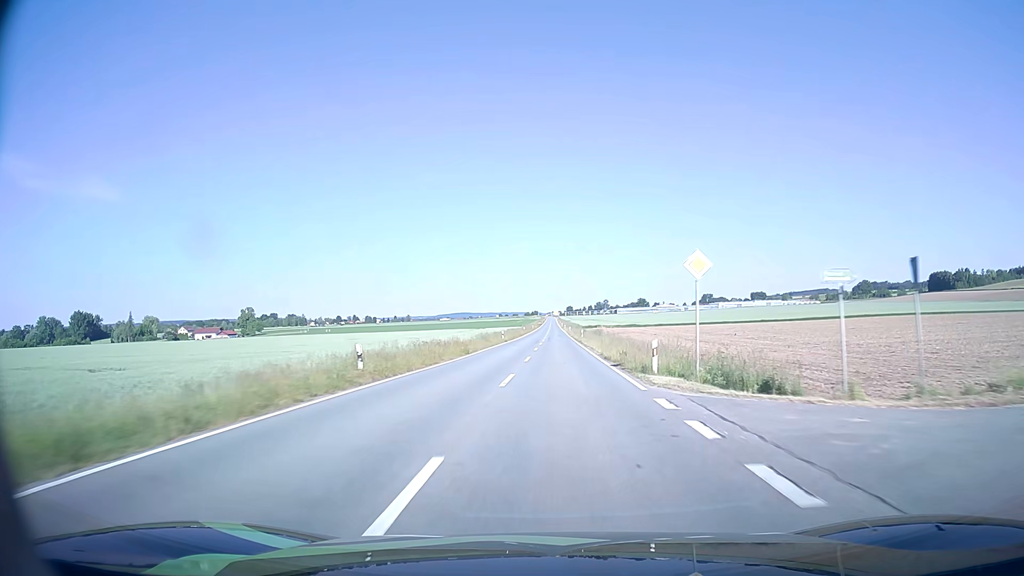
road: tertiary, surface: asphalt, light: Day
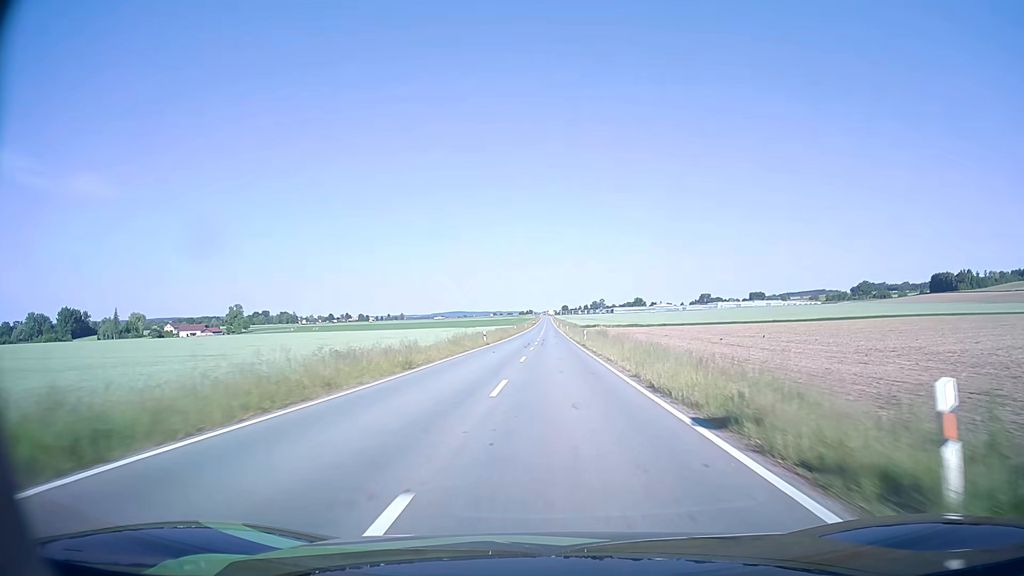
(0.0, +14.1) m; 0°
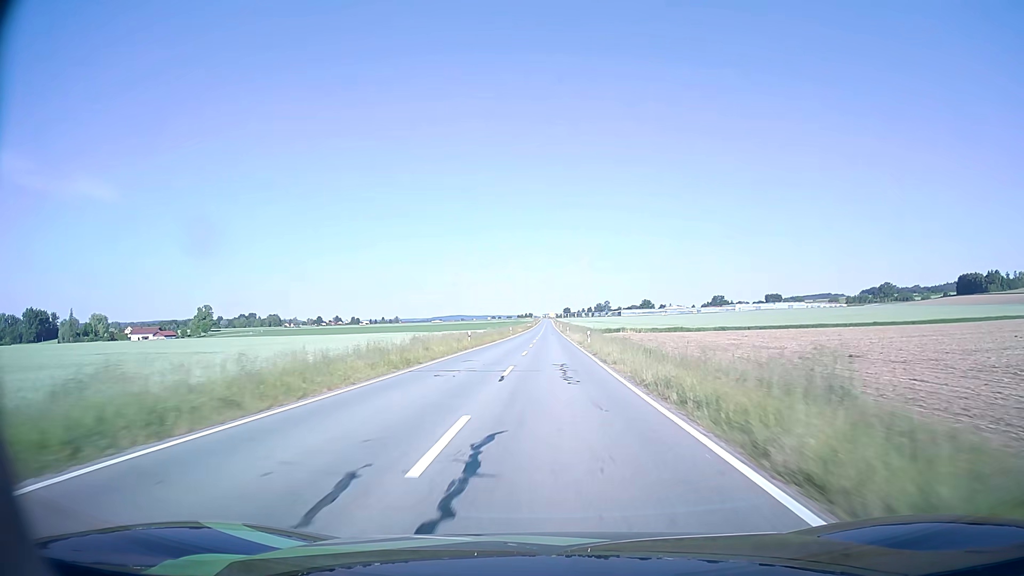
(+0.3, +57.0) m; 0°
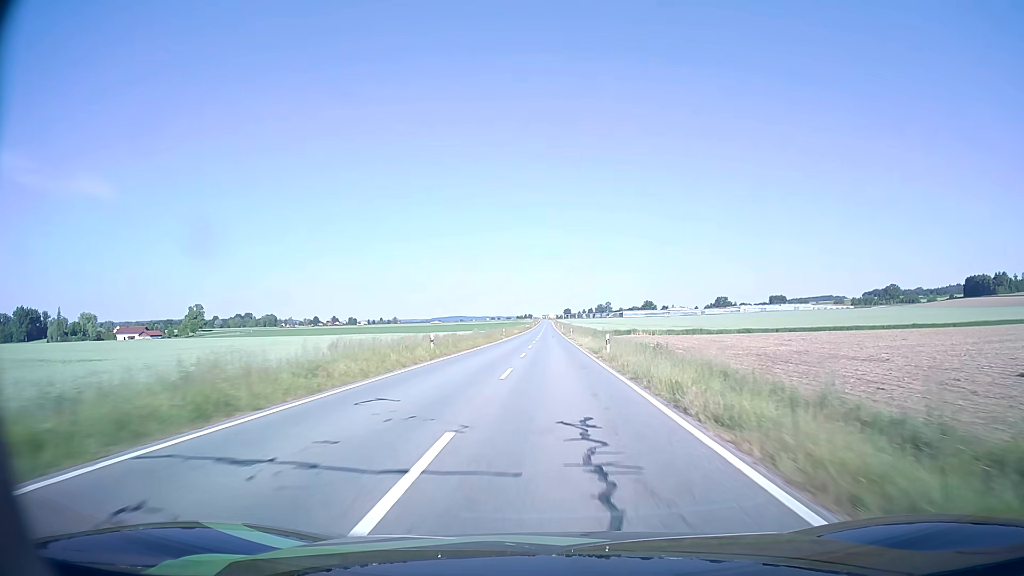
(0.0, +14.3) m; 0°
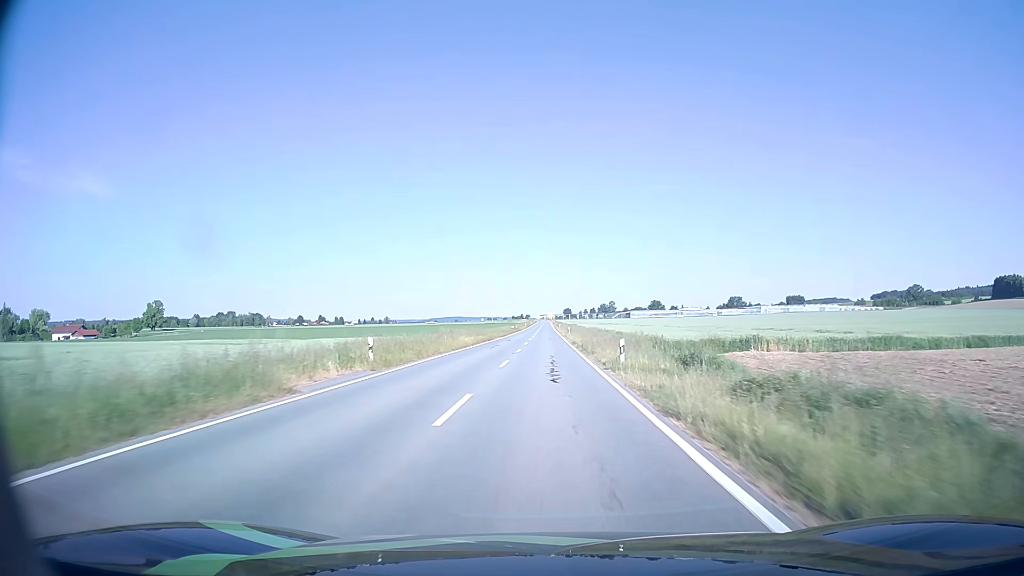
(+0.4, +57.4) m; 0°
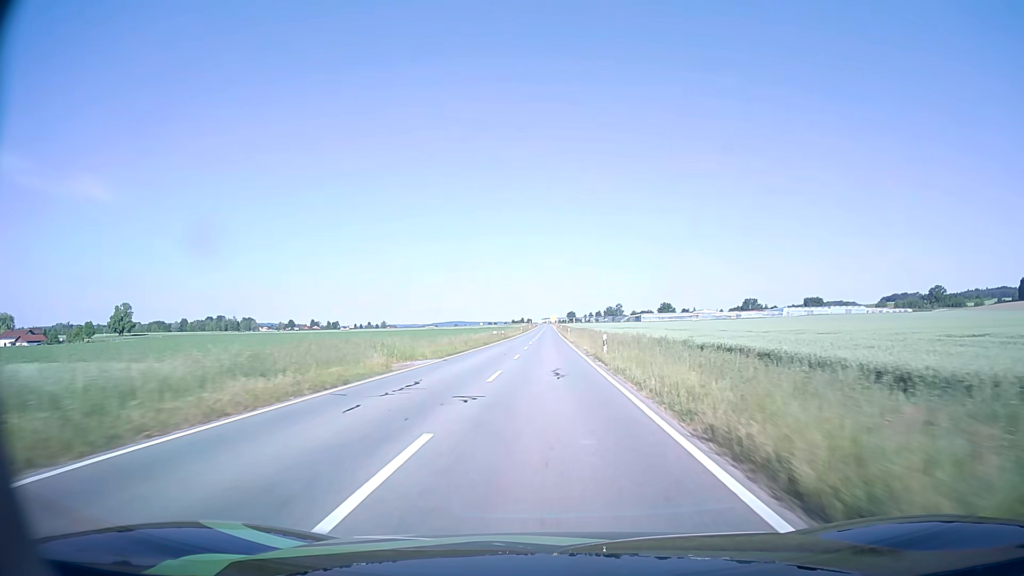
(-0.1, +42.3) m; 0°
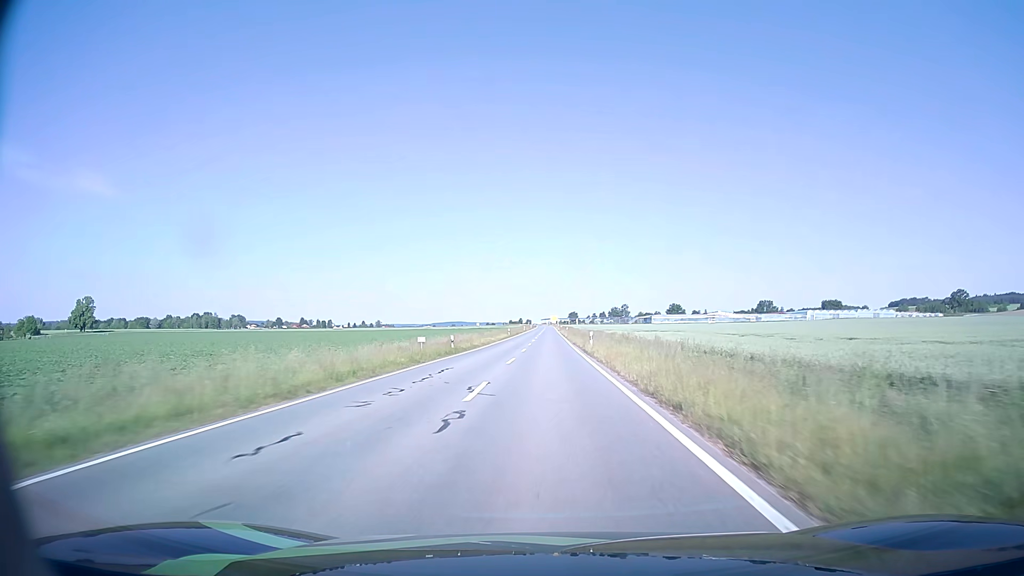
(0.0, +41.9) m; 0°
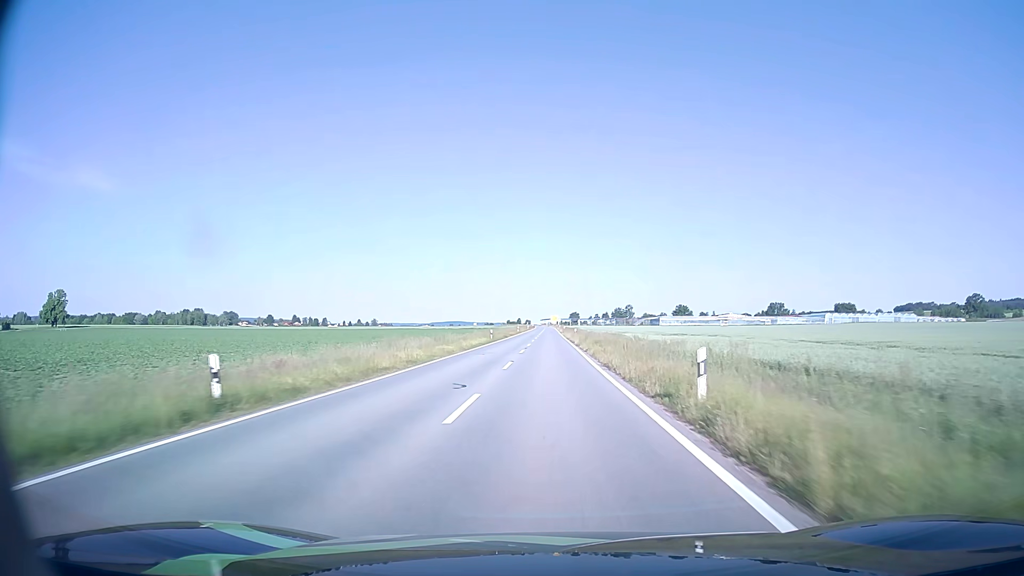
(0.0, +27.8) m; 0°
(0, +10) (0, +20) (0, +30) (0, +40) (0, +50) (0, +60) (0, +70) (0, +80) (0, +90) (0, +100) m
